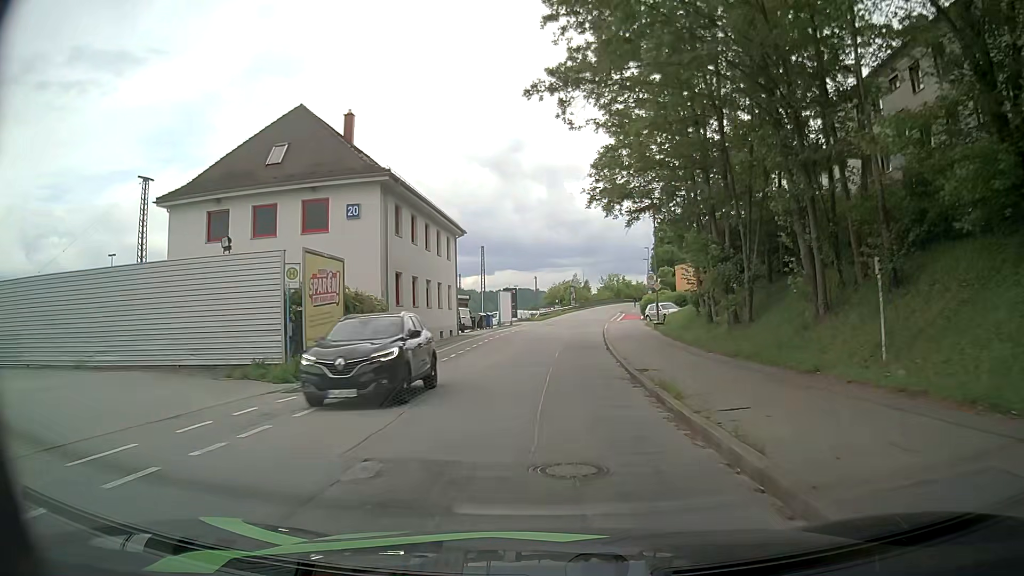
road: residential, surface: asphalt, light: Day
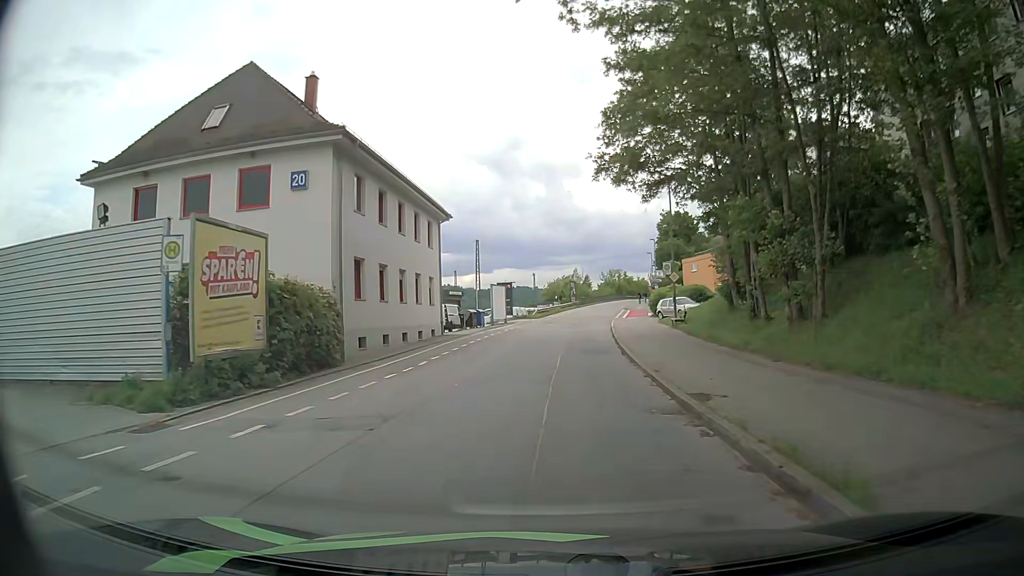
(0.0, +6.3) m; 0°
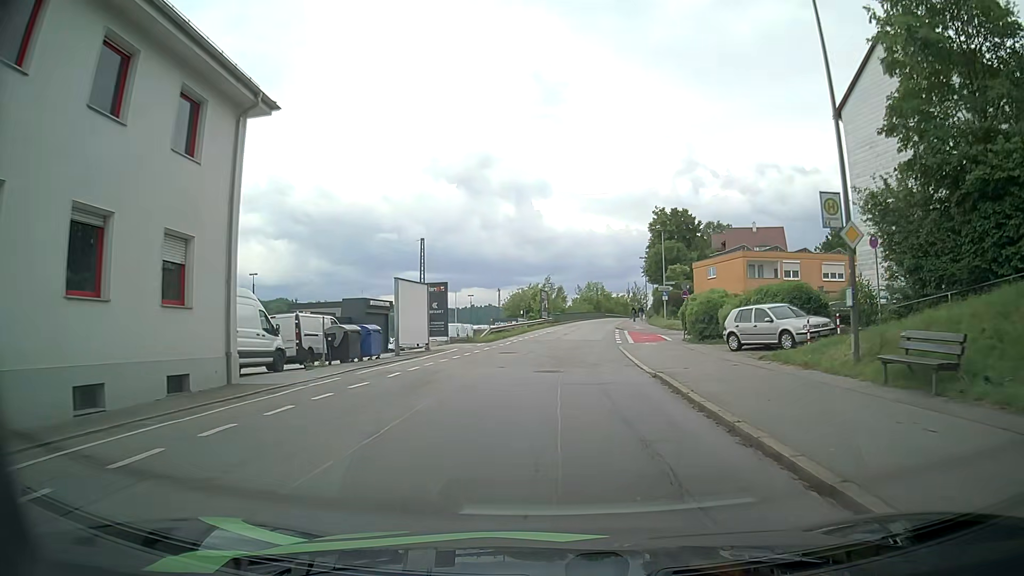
(+0.4, +24.4) m; +2°
(0, +10) (+1, +20) (+1, +30) (+2, +40) (+4, +50) (+5, +60) (+6, +70) (+8, +80) (+10, +89) (+12, +99) m
